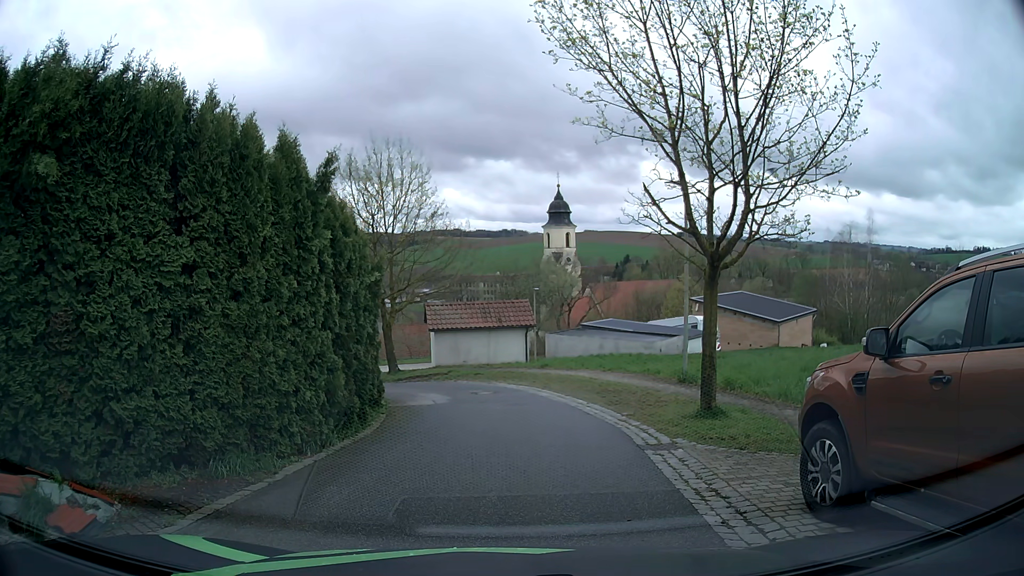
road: residential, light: Day
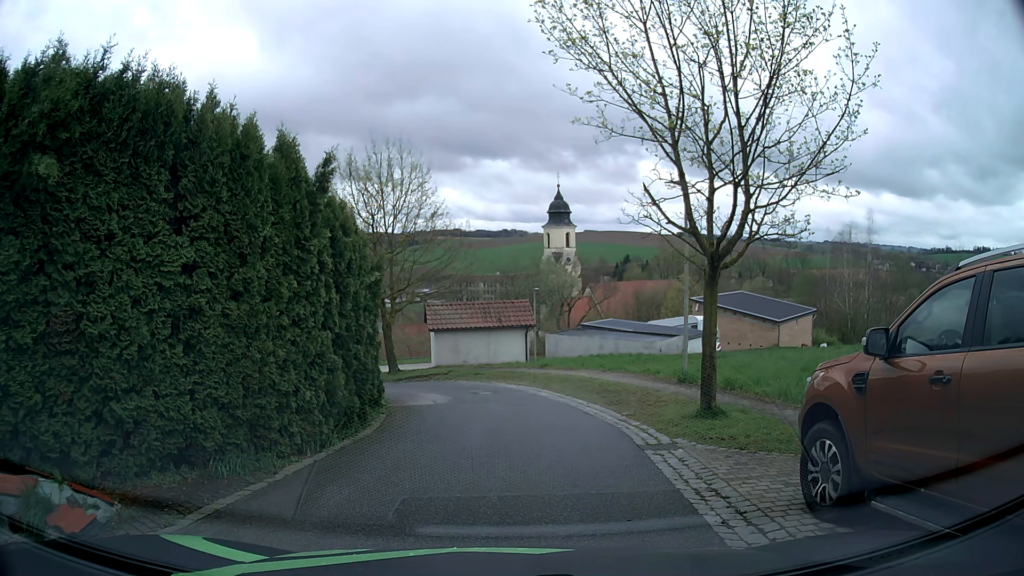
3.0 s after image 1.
(0.0, 0.0) m; 0°
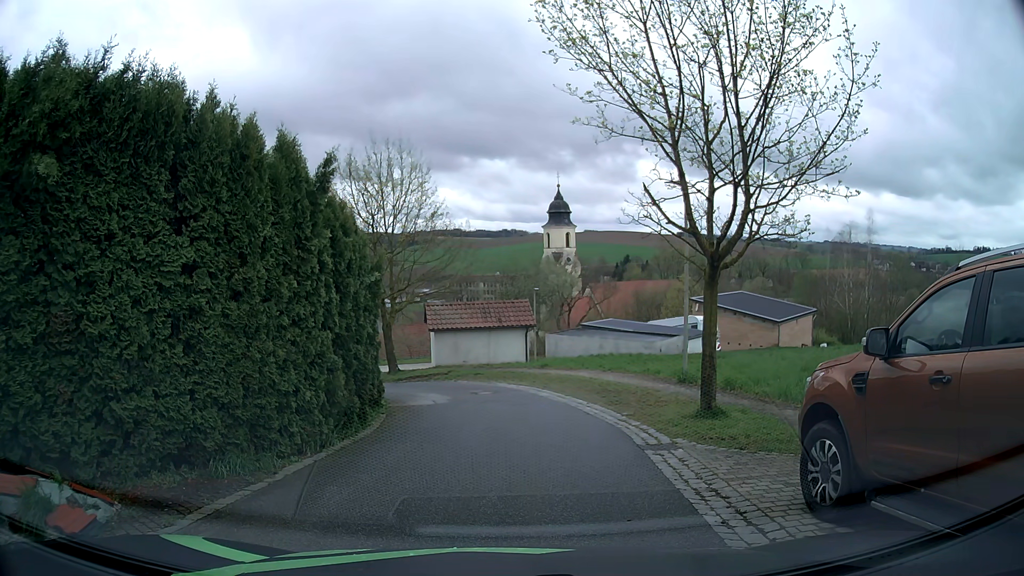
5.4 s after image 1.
(0.0, 0.0) m; 0°
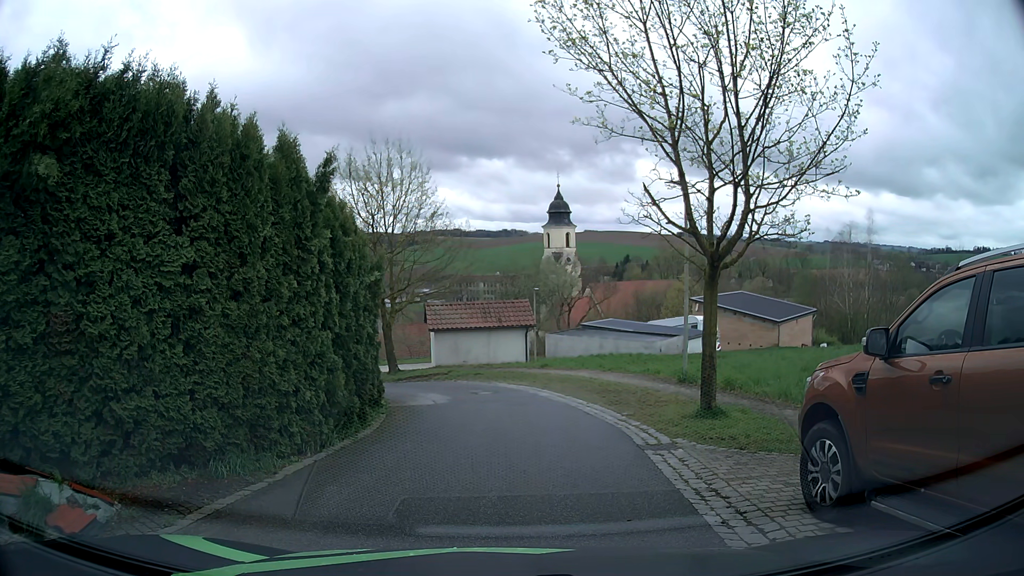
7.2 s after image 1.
(0.0, 0.0) m; 0°
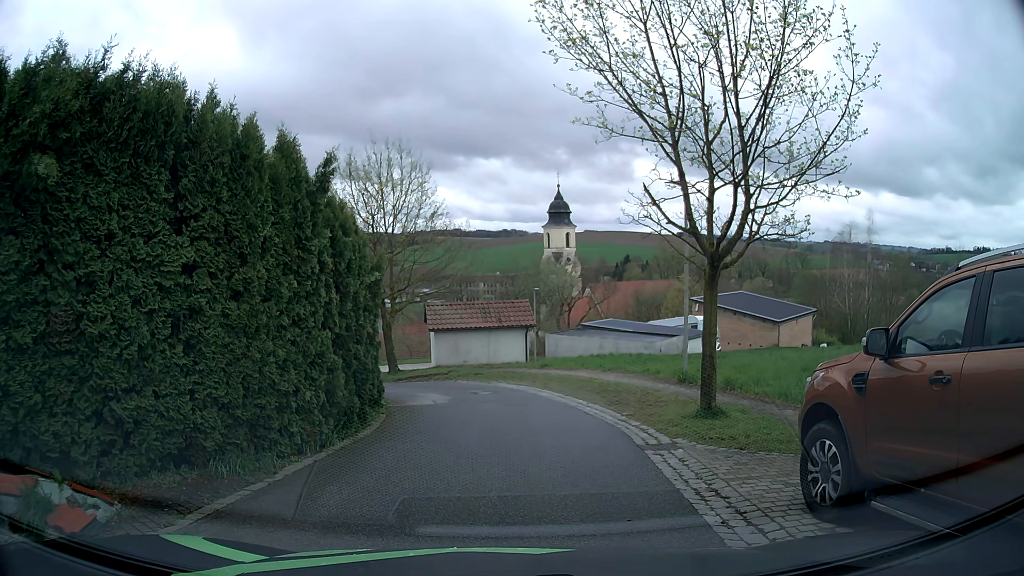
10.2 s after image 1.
(0.0, 0.0) m; 0°
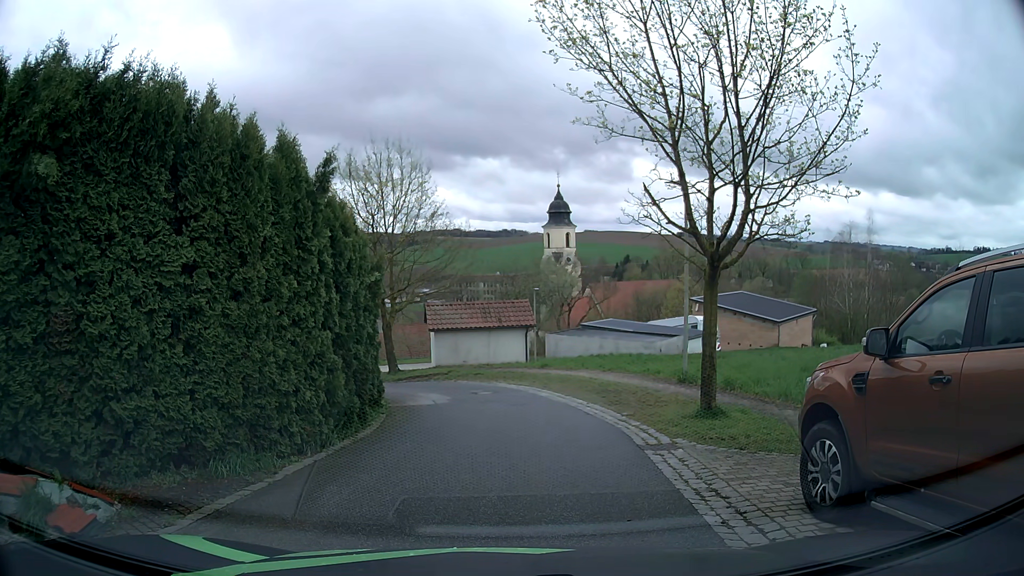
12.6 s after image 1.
(0.0, 0.0) m; 0°
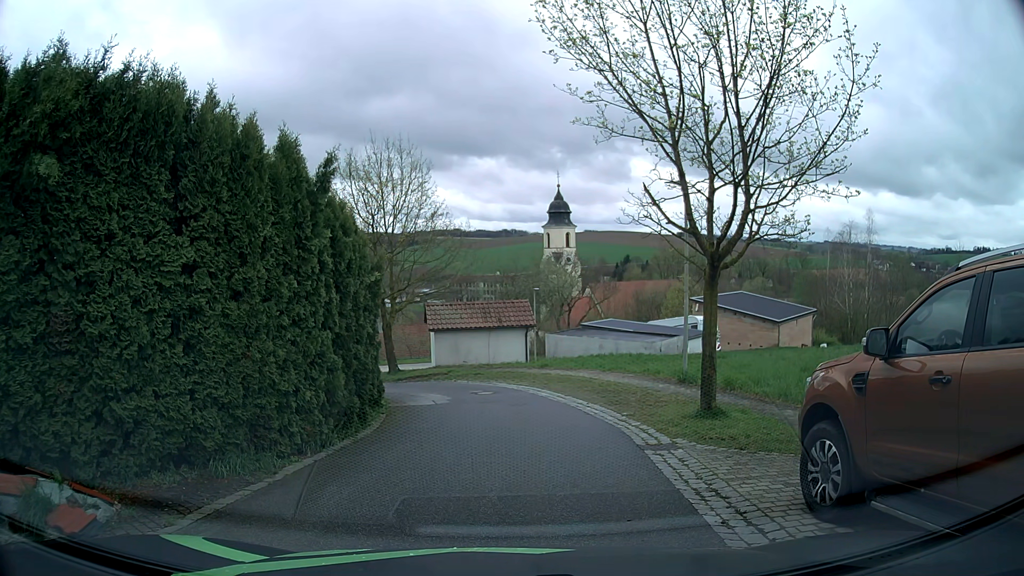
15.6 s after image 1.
(0.0, 0.0) m; 0°
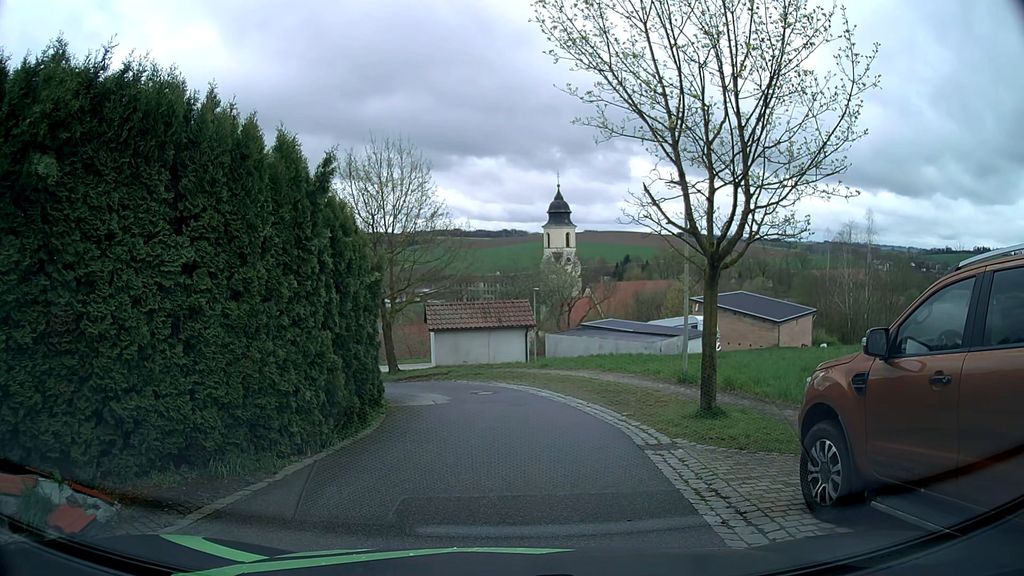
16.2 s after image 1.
(0.0, 0.0) m; 0°
(+1, +10) (0, +20) (-7, +27) (-17, +26) (-26, +21) (-33, +15) (-41, +8) (-49, +2) (-56, -5) (-64, -12) m
